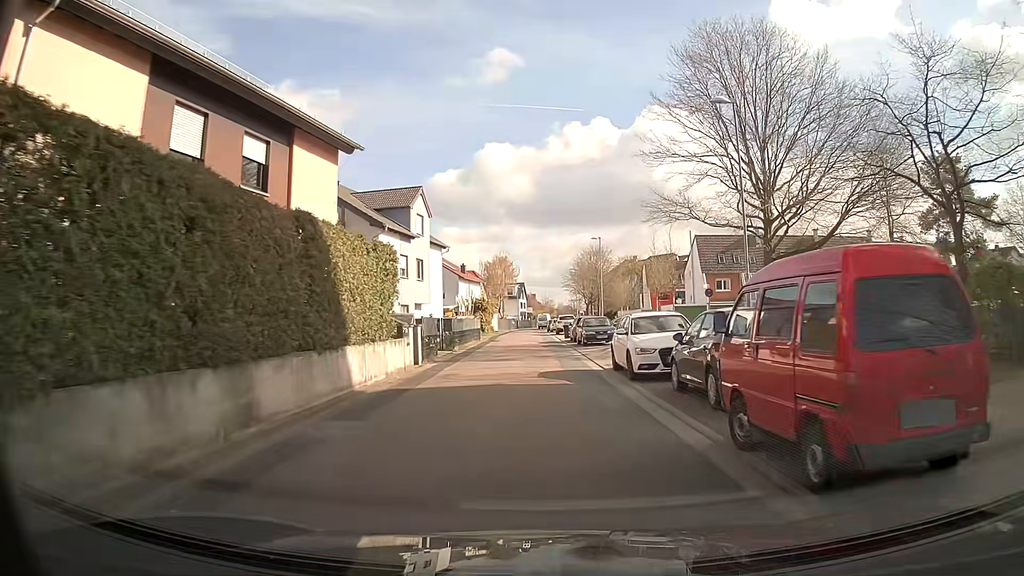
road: residential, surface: asphalt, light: Day
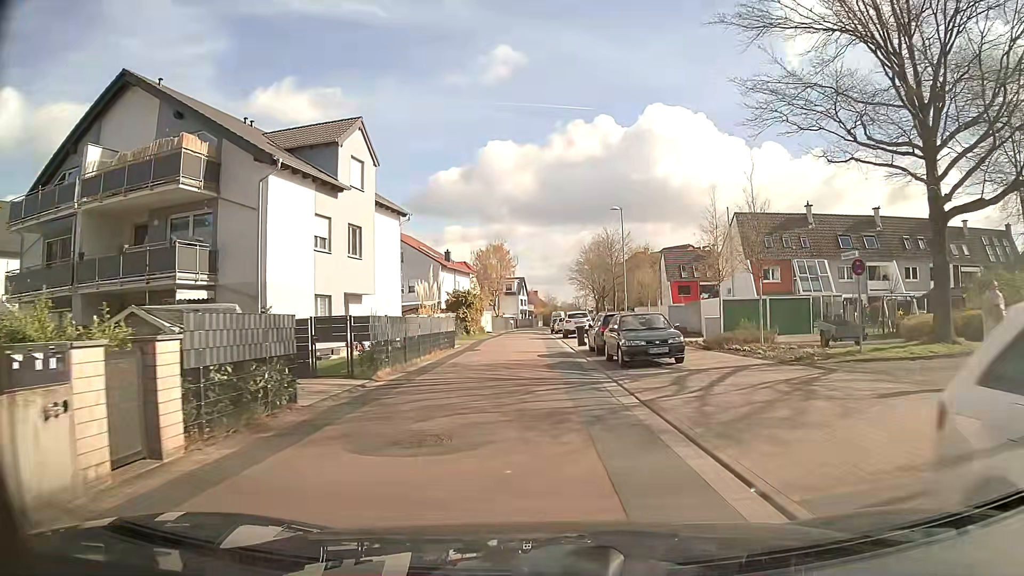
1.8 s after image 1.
(0.0, +15.2) m; 0°
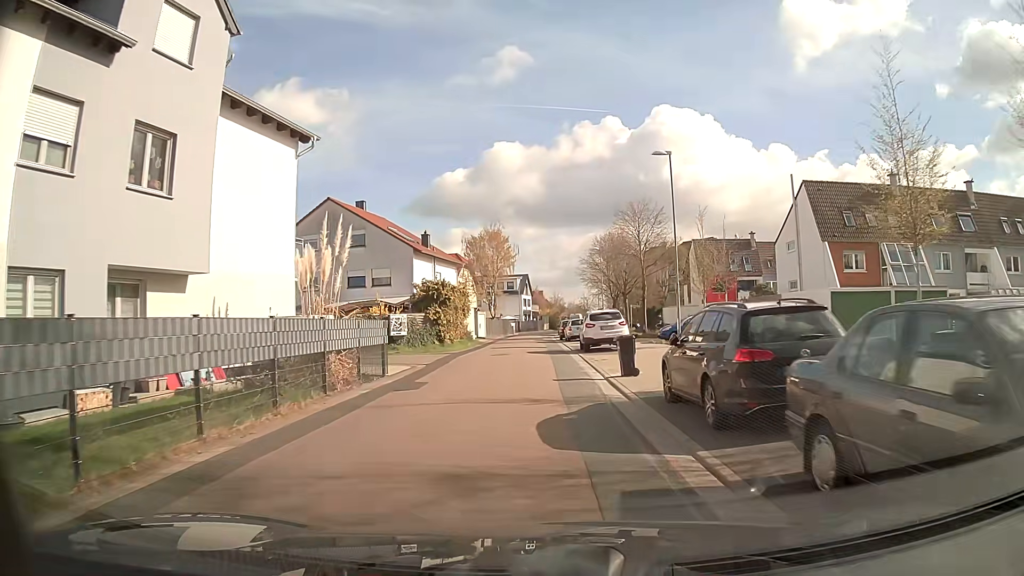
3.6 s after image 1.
(+0.1, +15.6) m; 0°
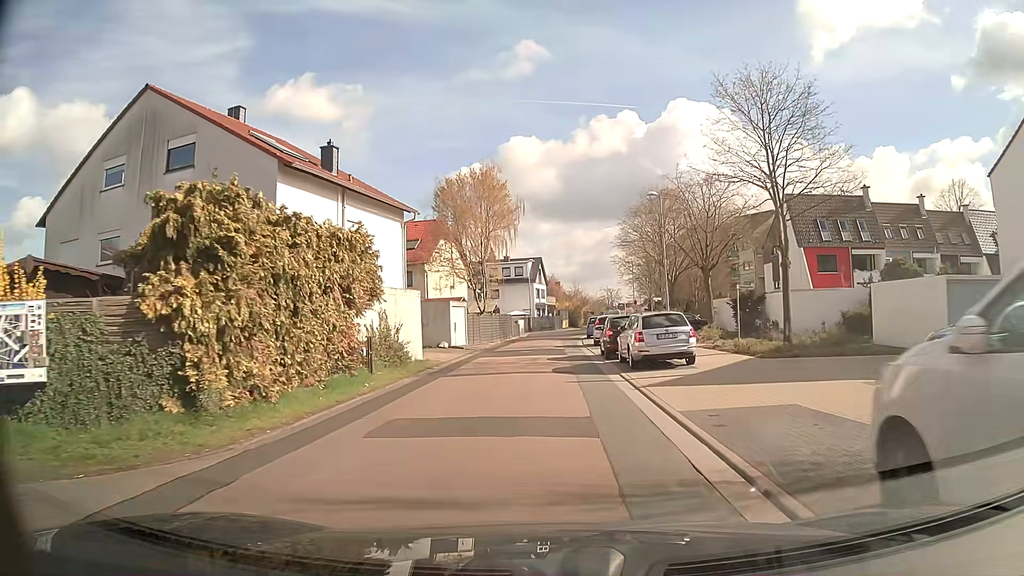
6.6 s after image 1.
(-0.2, +26.6) m; -1°
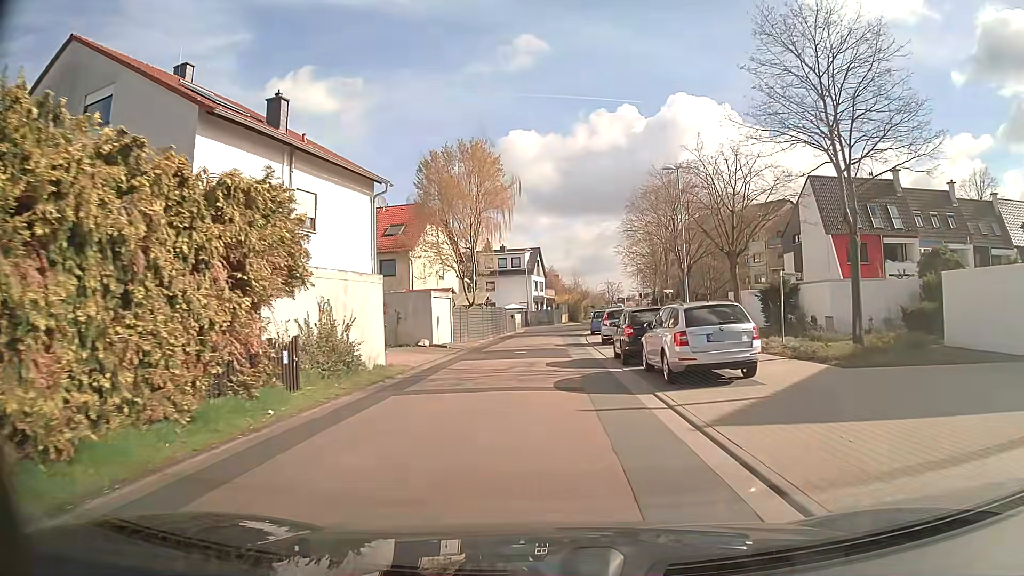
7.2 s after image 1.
(0.0, +5.4) m; 0°
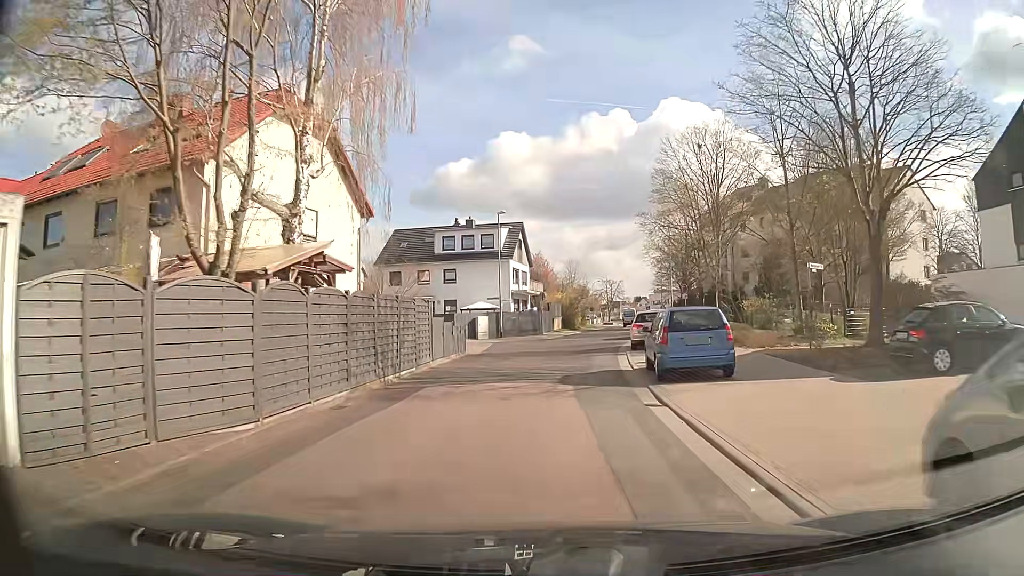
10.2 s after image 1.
(+0.1, +28.1) m; +1°
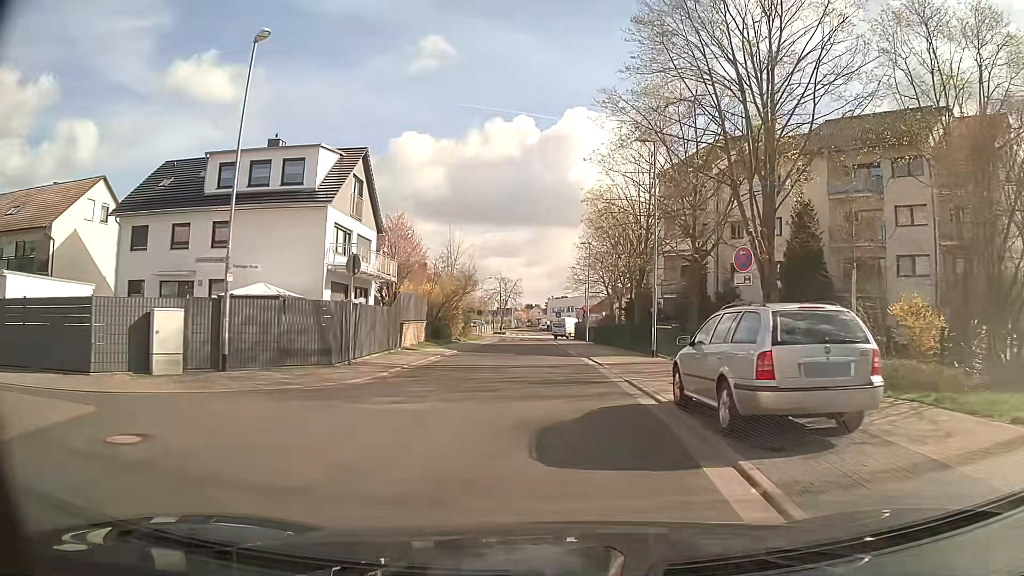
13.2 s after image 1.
(+1.5, +29.0) m; +8°
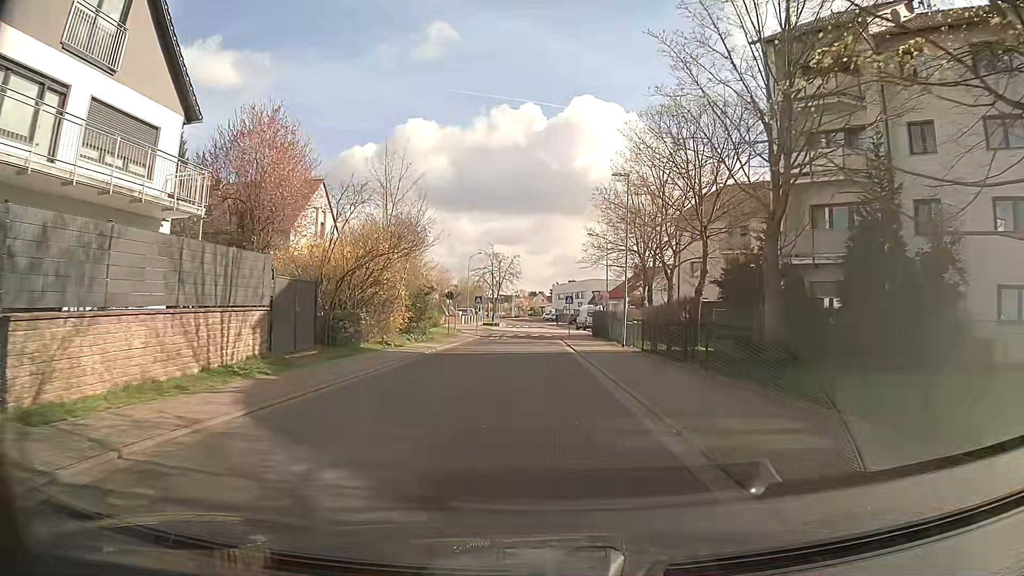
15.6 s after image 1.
(+0.4, +23.4) m; -1°
(0, +10) (0, +20) (0, +30) (0, +40) (+1, +50) (+2, +60) (+7, +68) (+6, +78) (+4, +88) (+2, +98) m
